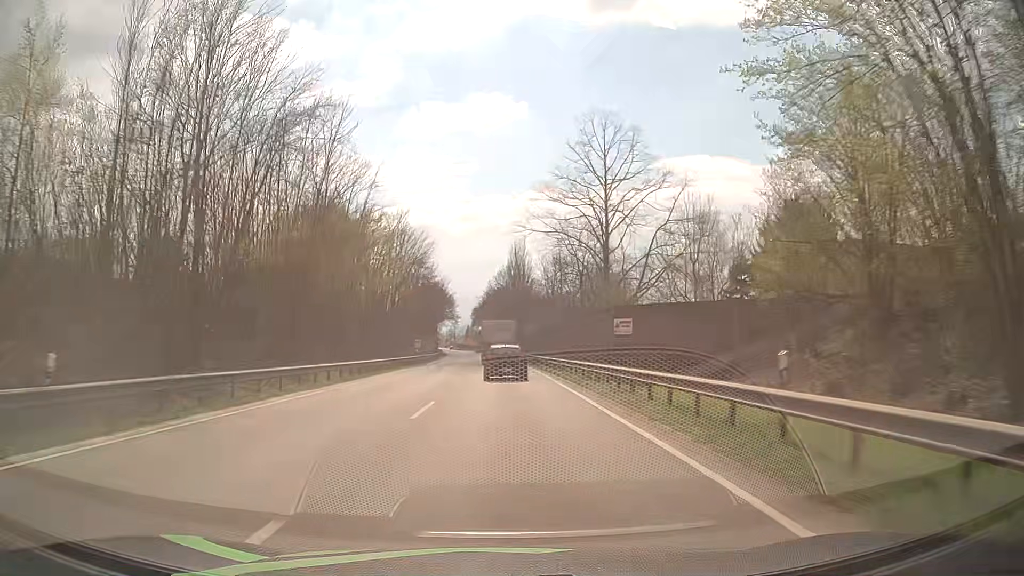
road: primary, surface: asphalt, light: Day
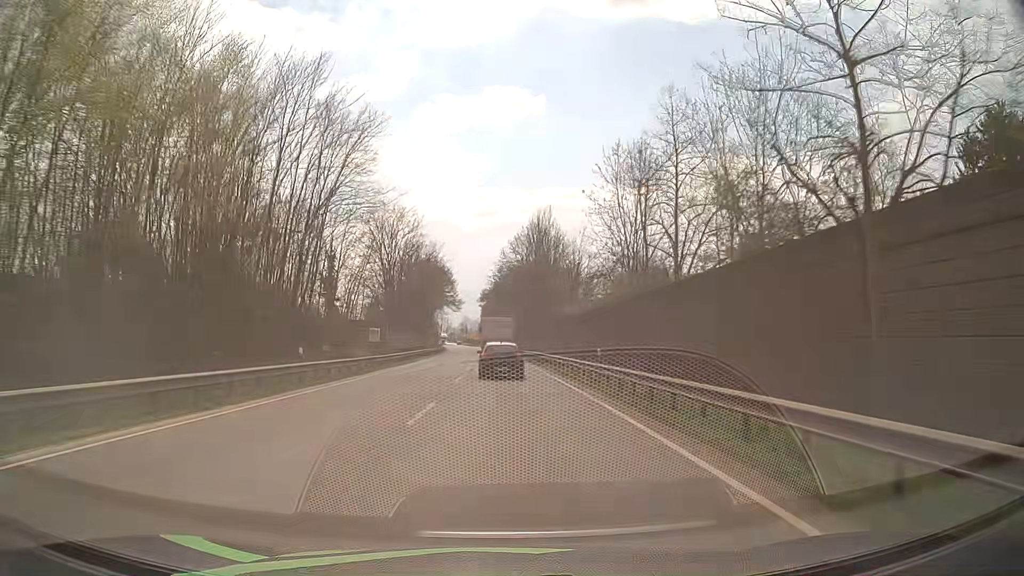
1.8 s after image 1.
(-0.6, +37.4) m; -2°
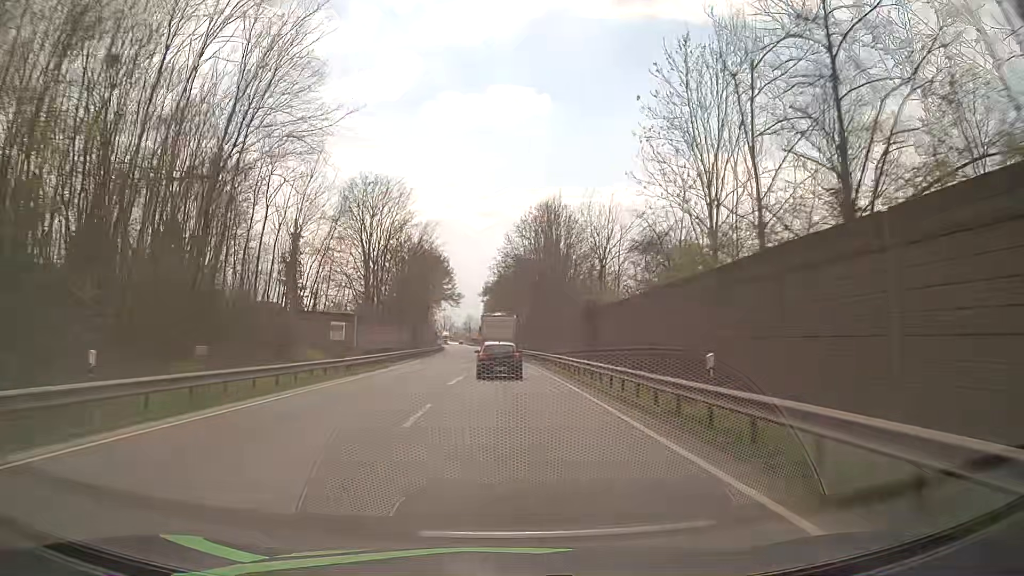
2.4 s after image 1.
(0.0, +12.4) m; 0°
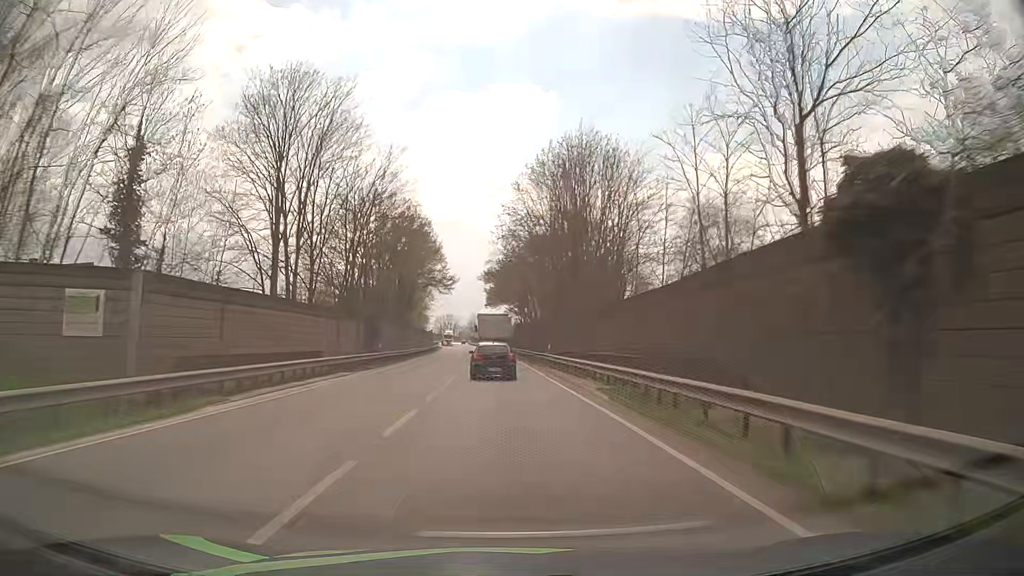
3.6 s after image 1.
(-0.2, +24.7) m; 0°
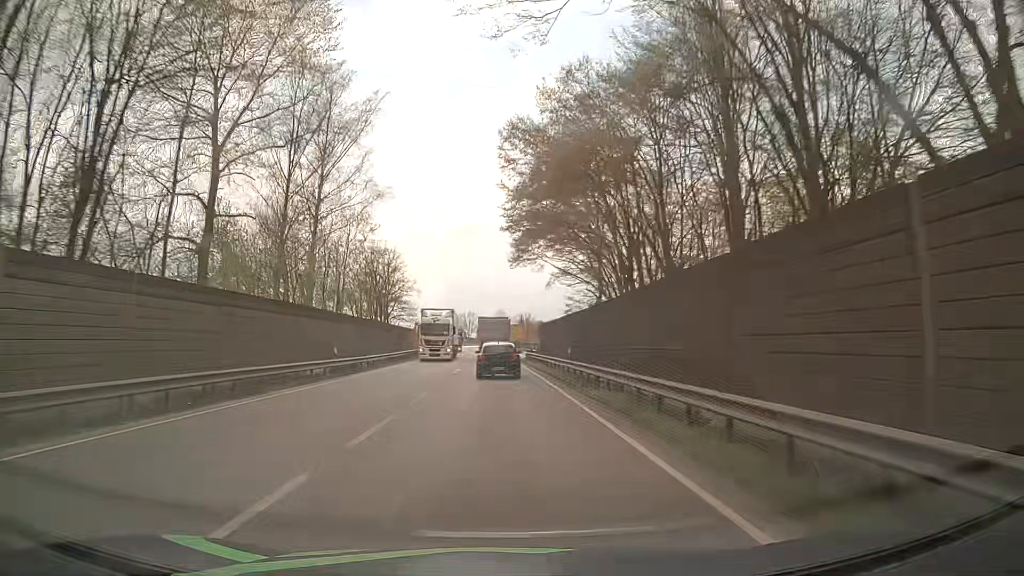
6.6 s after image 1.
(-1.5, +60.7) m; -3°
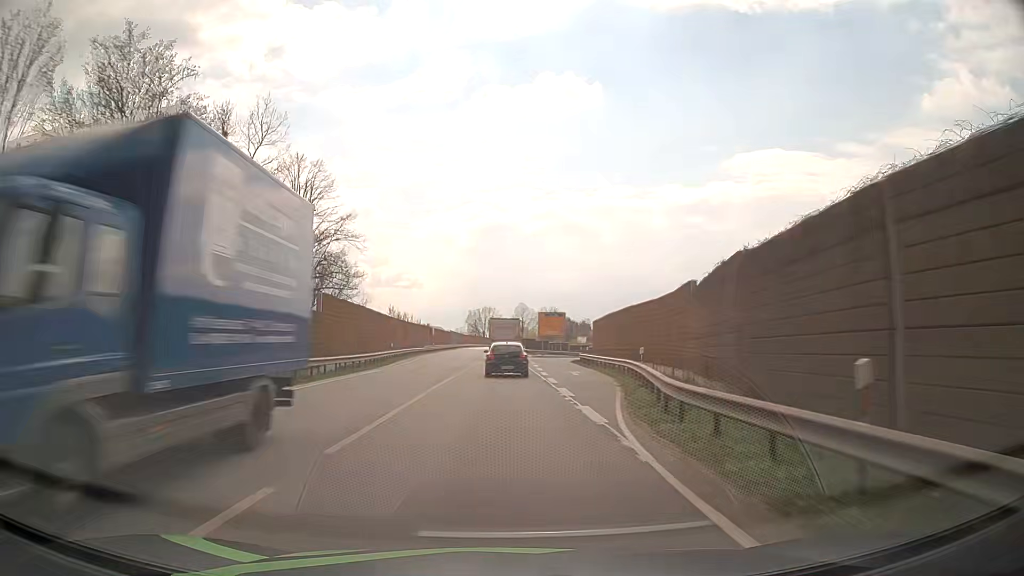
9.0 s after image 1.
(-0.6, +47.9) m; -1°
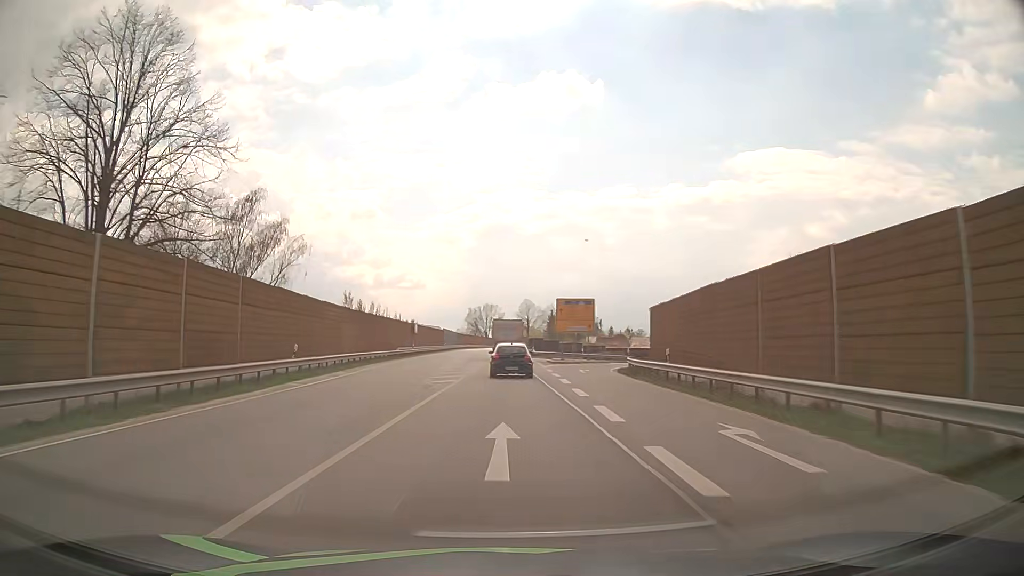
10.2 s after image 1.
(-0.2, +23.8) m; 0°
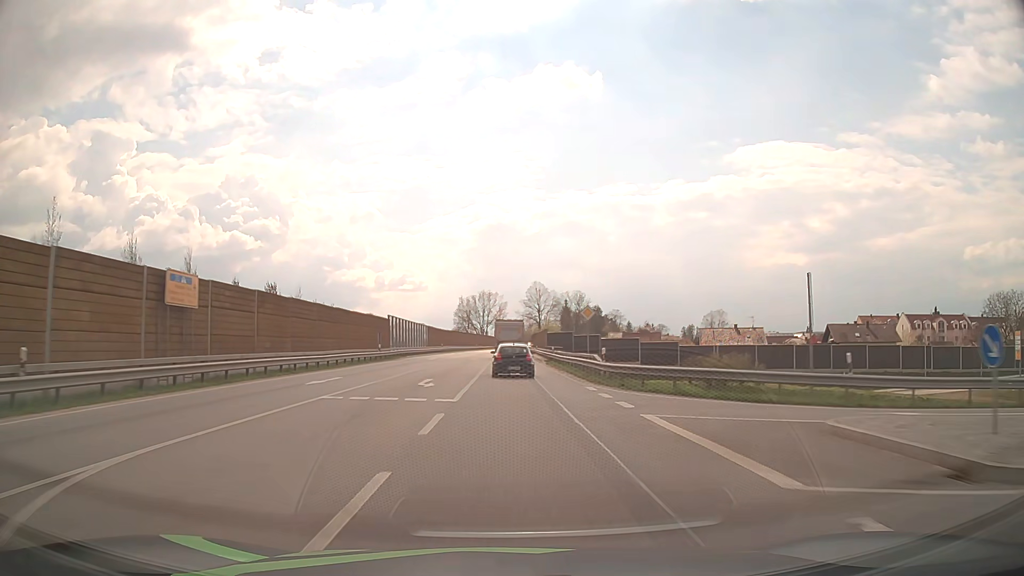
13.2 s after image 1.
(-0.4, +59.6) m; 0°
(0, +10) (0, +20) (0, +30) (0, +40) (0, +50) (0, +60) (0, +70) (0, +80) (0, +90) (0, +100) m
